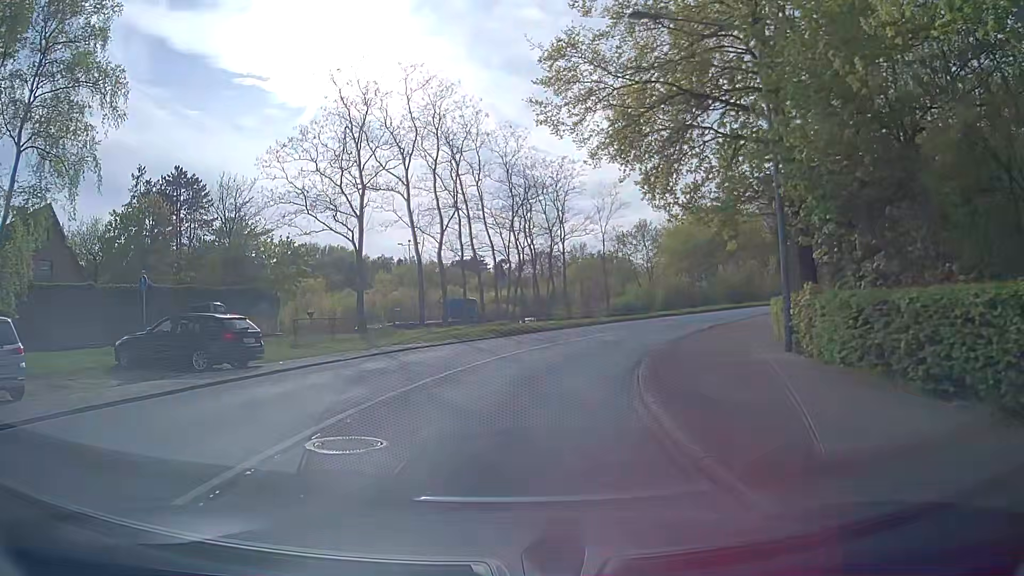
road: primary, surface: asphalt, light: Day
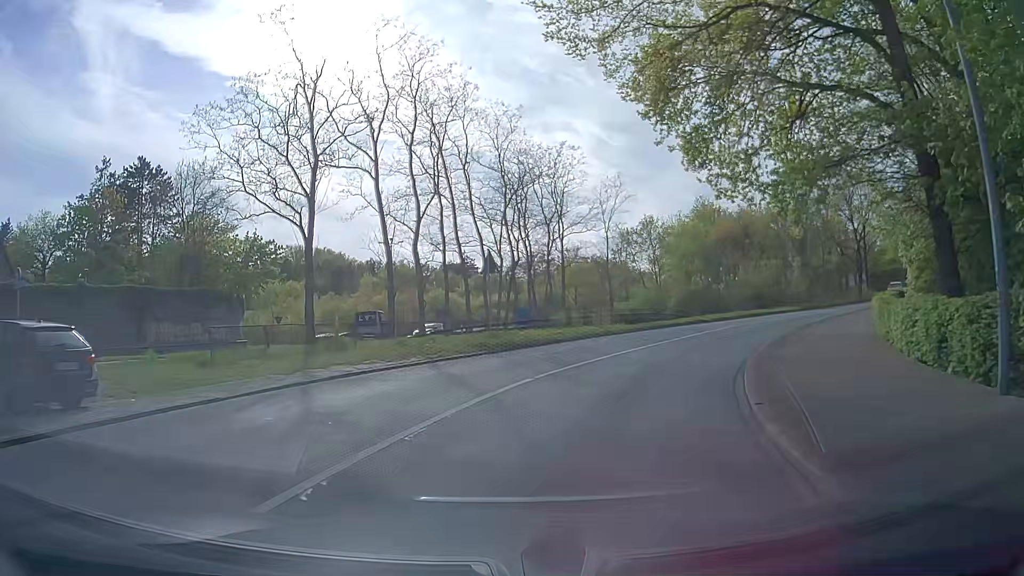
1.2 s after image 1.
(0.0, +7.5) m; 0°
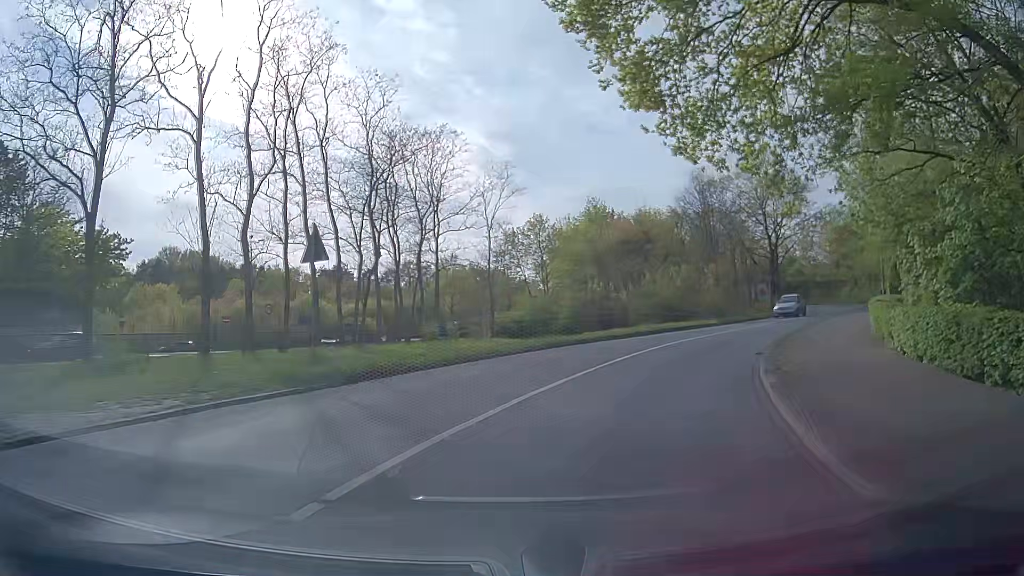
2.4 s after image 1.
(+0.6, +7.7) m; +11°
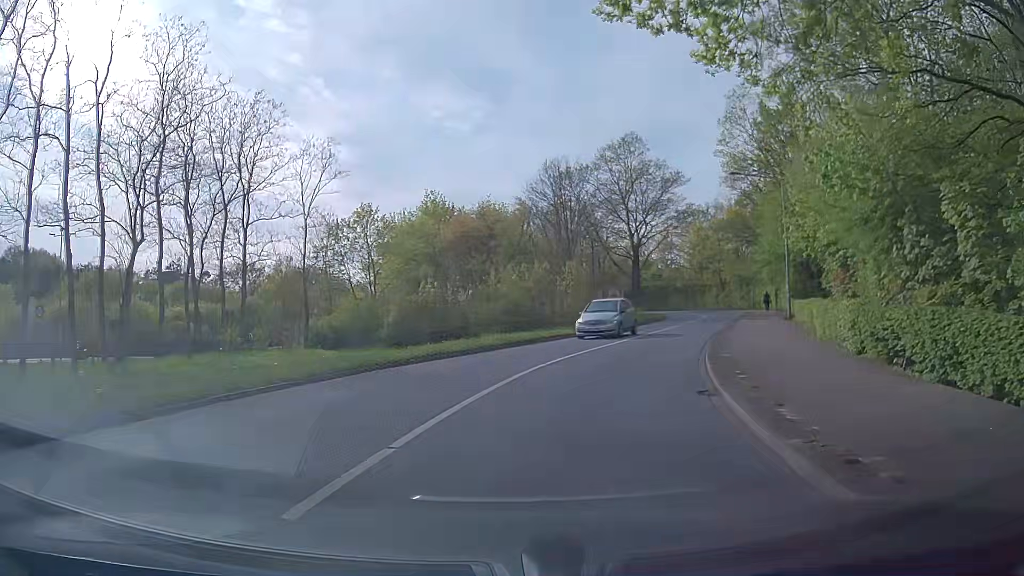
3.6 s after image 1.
(+0.9, +8.0) m; +12°
(+1, +10) (+4, +19) (+8, +29) (+12, +38) (+16, +47) (+20, +56) (+23, +66) (+25, +76) (+25, +86) (+24, +95) m
